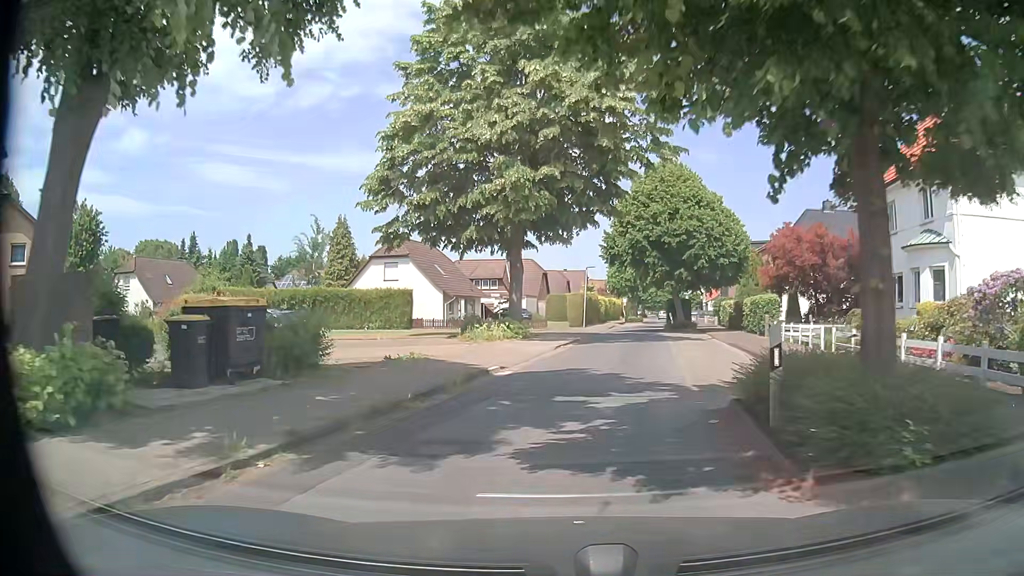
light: Day
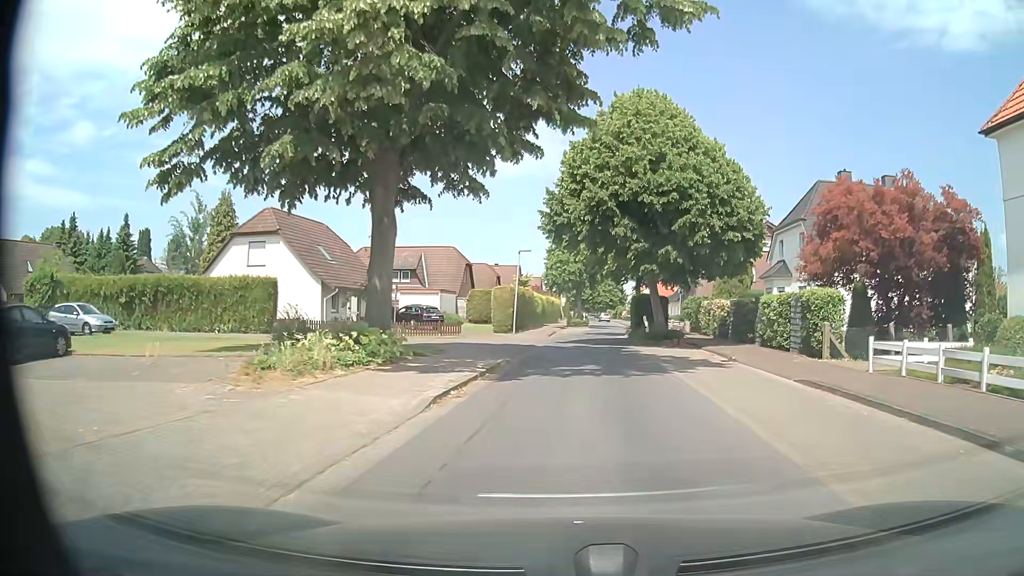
(+0.7, +14.5) m; +6°
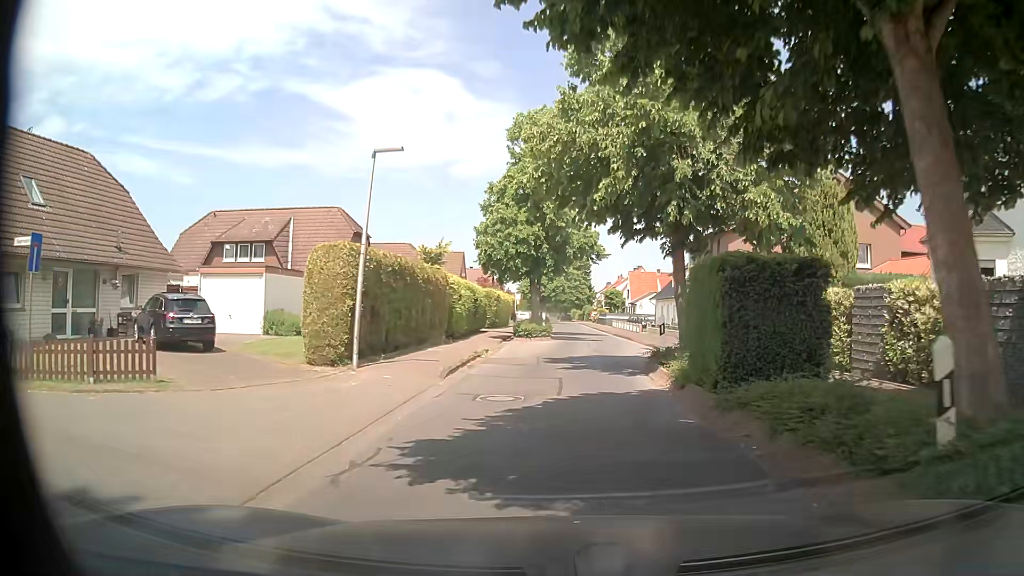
(+1.0, +24.0) m; +3°
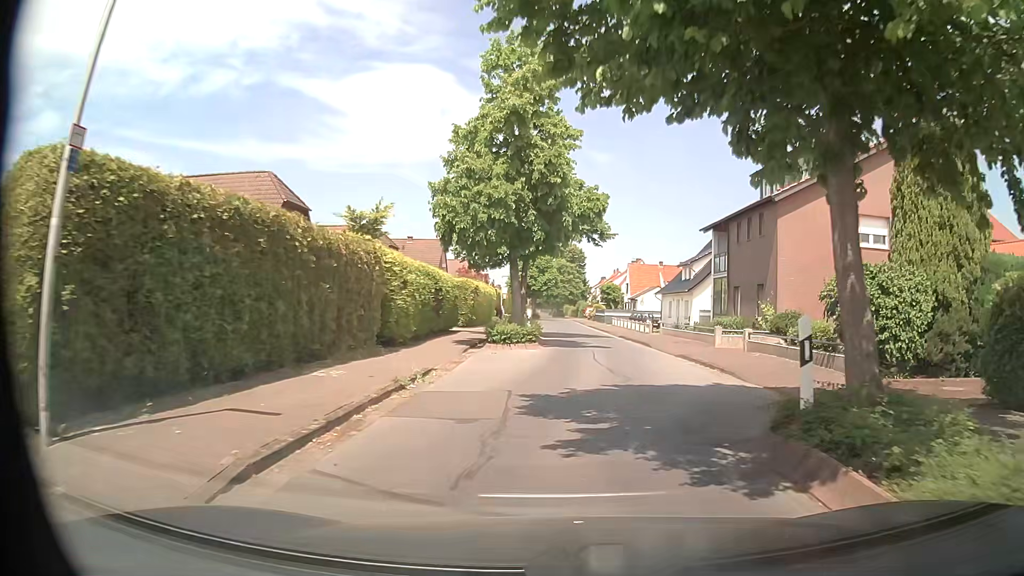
(0.0, +9.6) m; 0°
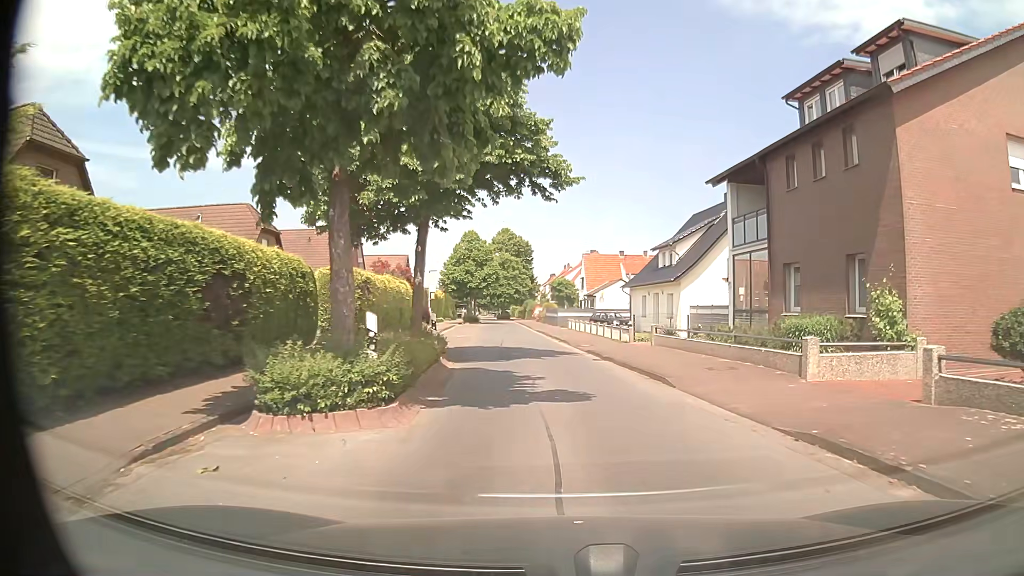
(+0.9, +14.3) m; +6°
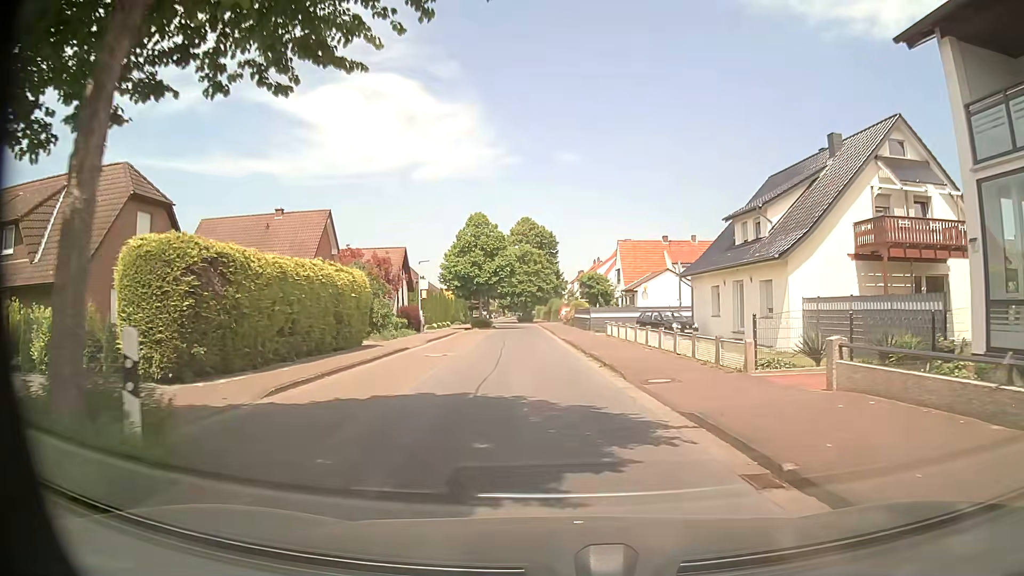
(-0.2, +14.4) m; -2°
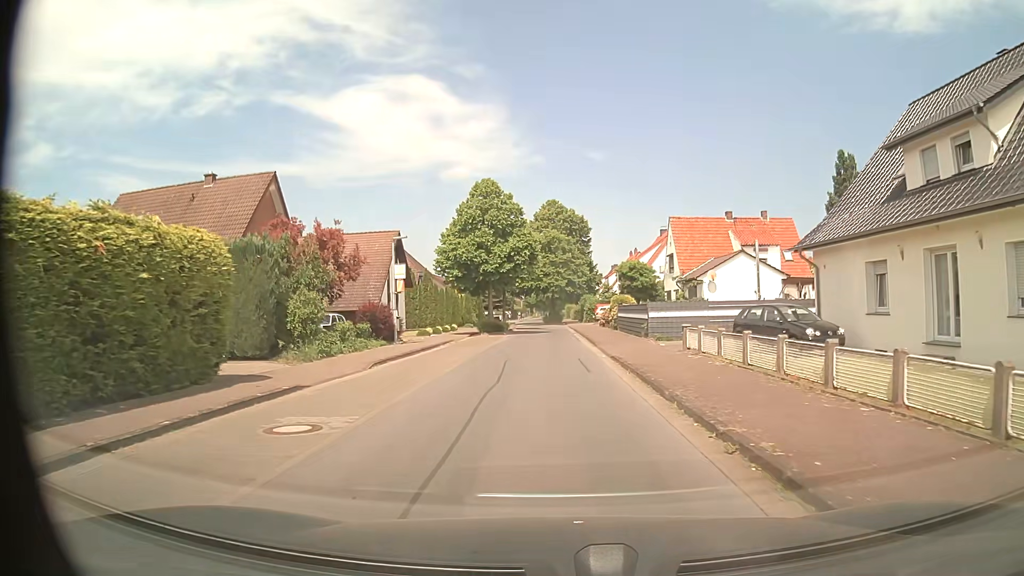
(-0.6, +14.5) m; -3°
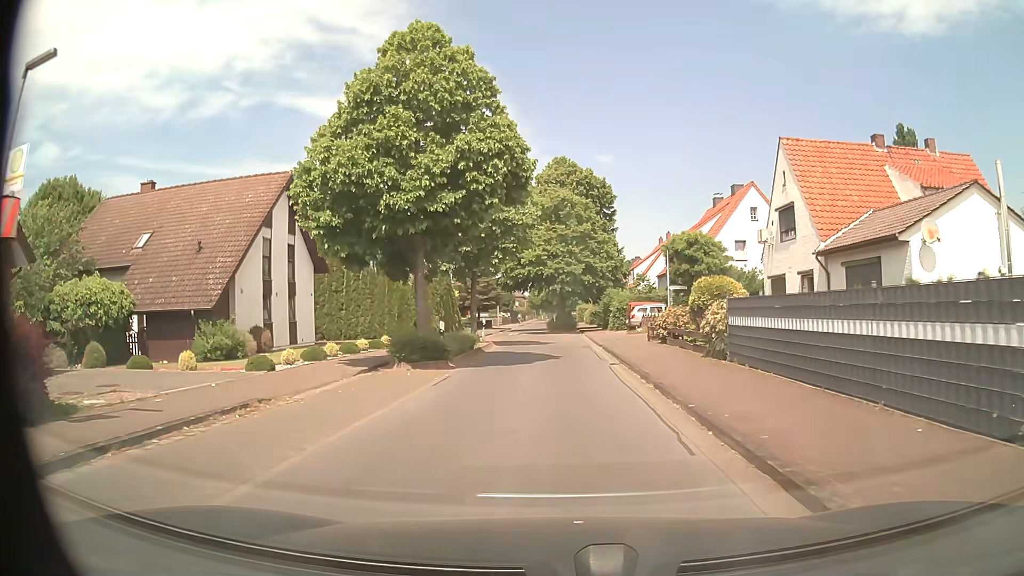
(-0.1, +24.0) m; 0°
(0, +10) (0, +20) (0, +30) (-2, +40) (-3, +50) (-3, +60) (-3, +70) (-3, +80) (-3, +90) (-3, +100) m
